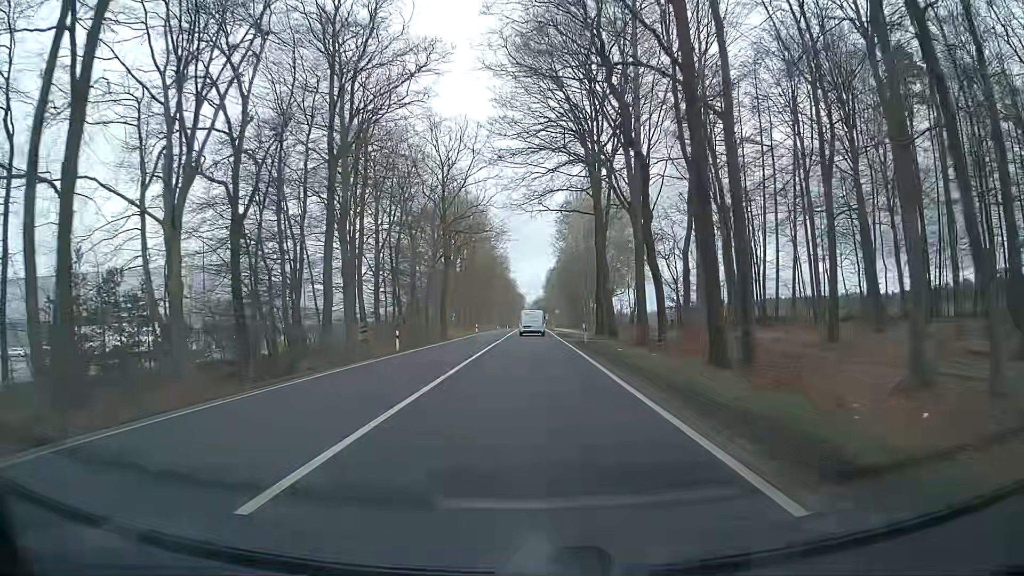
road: primary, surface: asphalt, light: Day
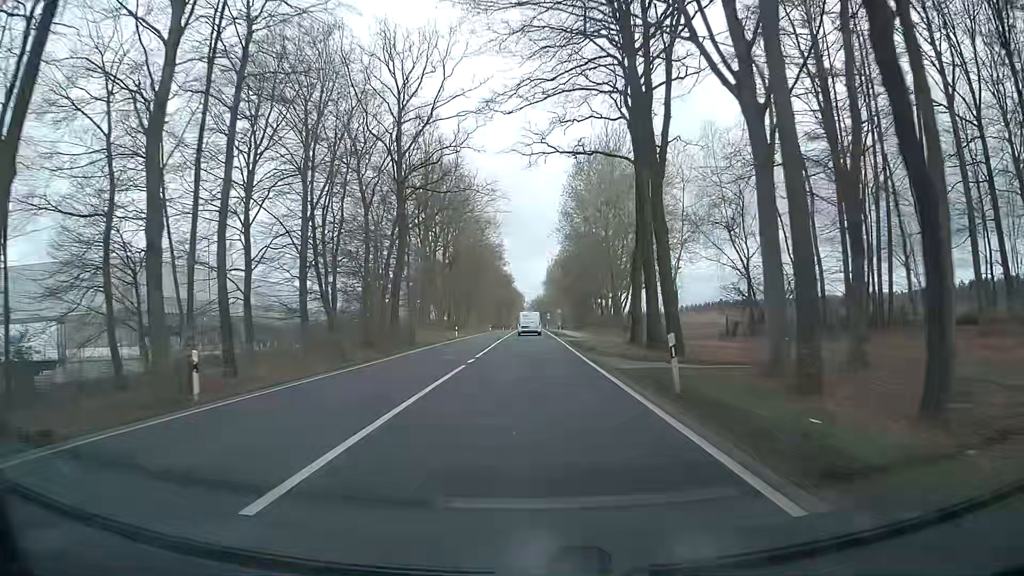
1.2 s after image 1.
(+0.1, +21.9) m; +1°
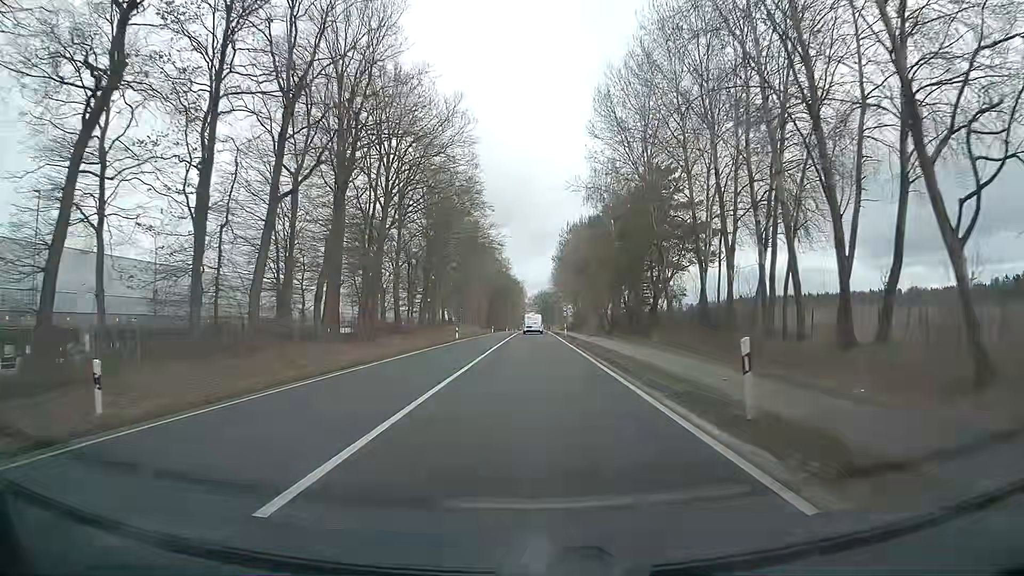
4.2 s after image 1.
(-0.3, +54.2) m; 0°
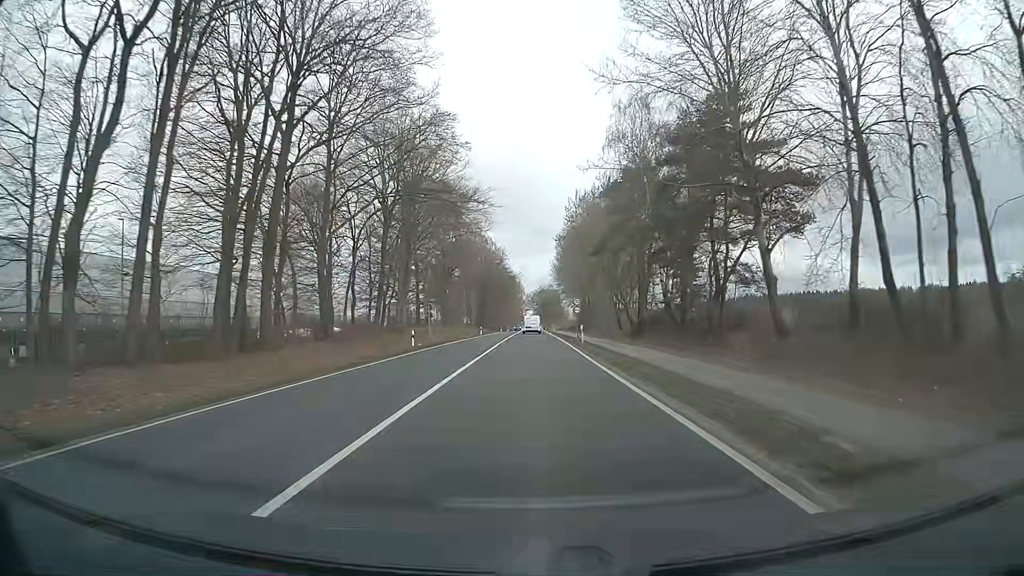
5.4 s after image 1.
(-0.1, +21.6) m; 0°
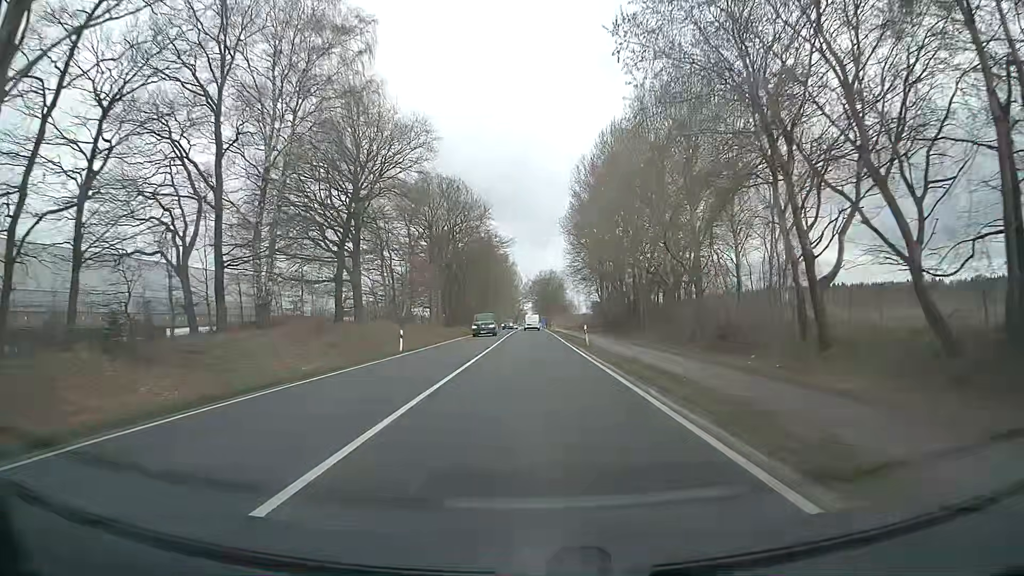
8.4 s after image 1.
(+0.3, +54.0) m; 0°
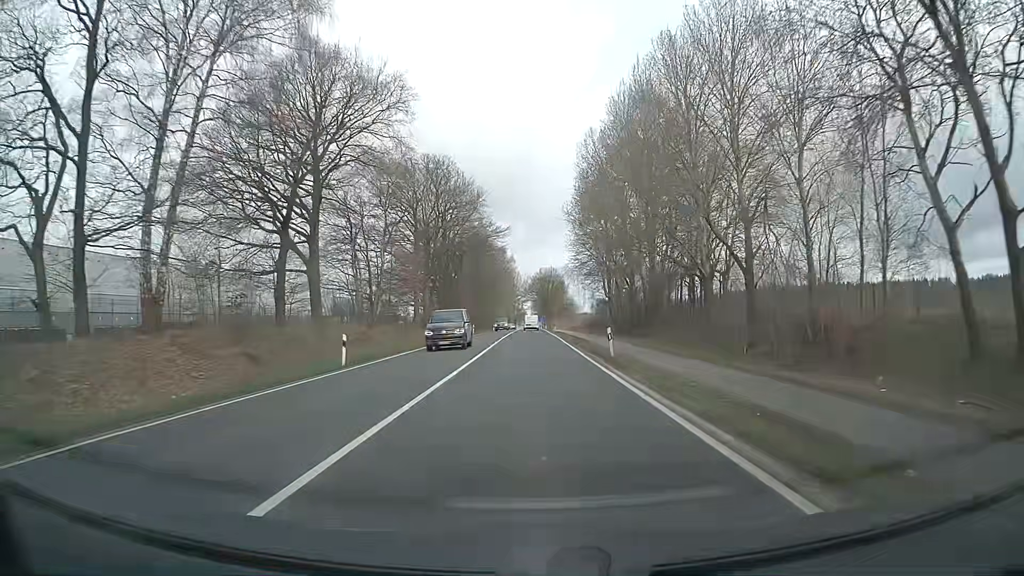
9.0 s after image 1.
(0.0, +10.8) m; 0°
